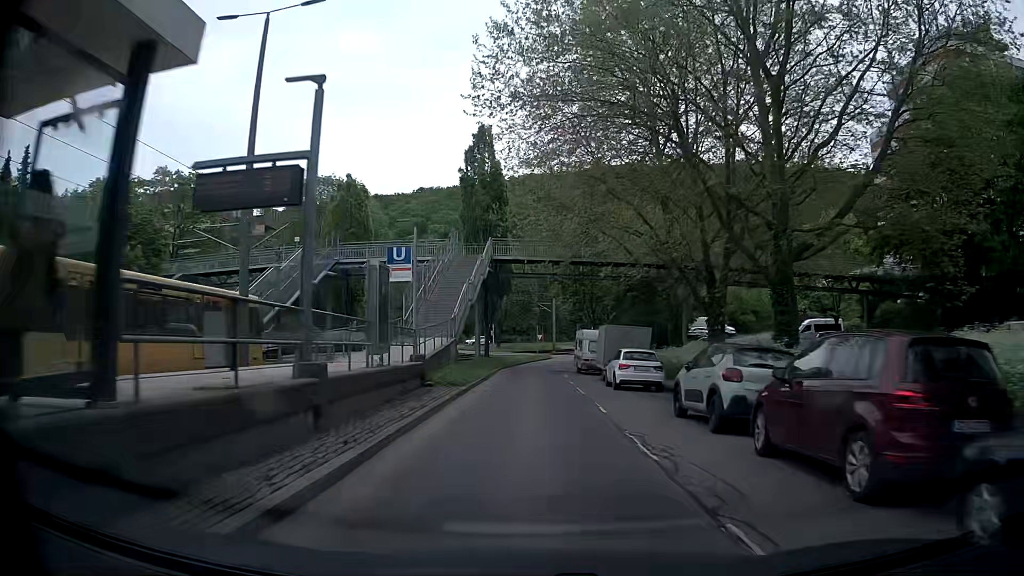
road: secondary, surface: asphalt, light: Day
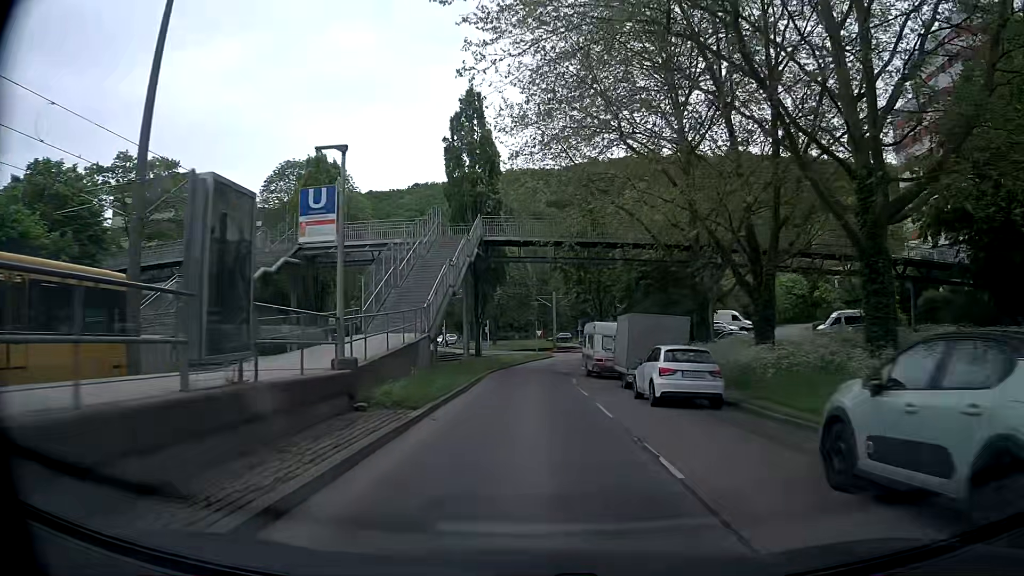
(0.0, +7.3) m; 0°
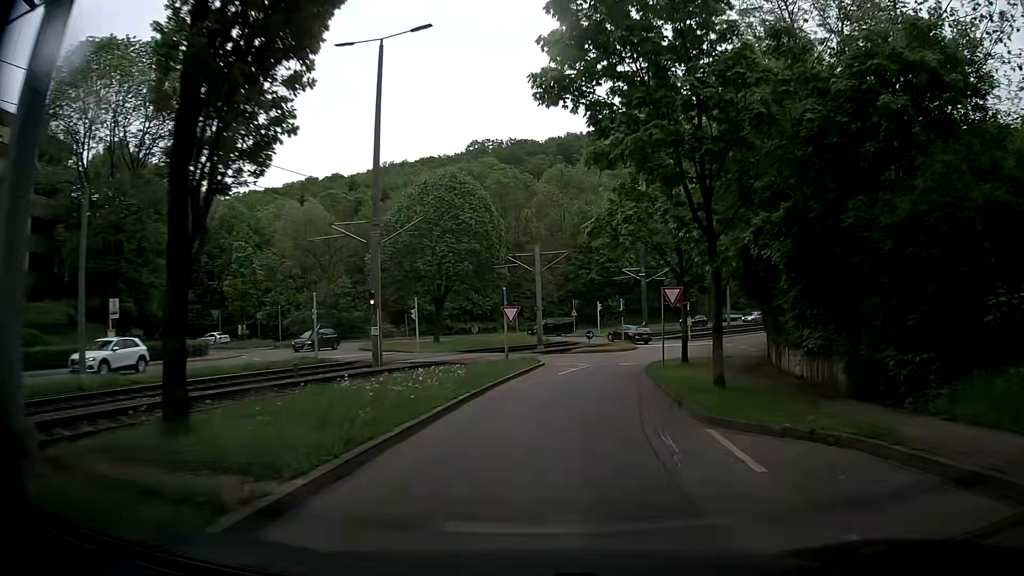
(+0.6, +35.4) m; +2°
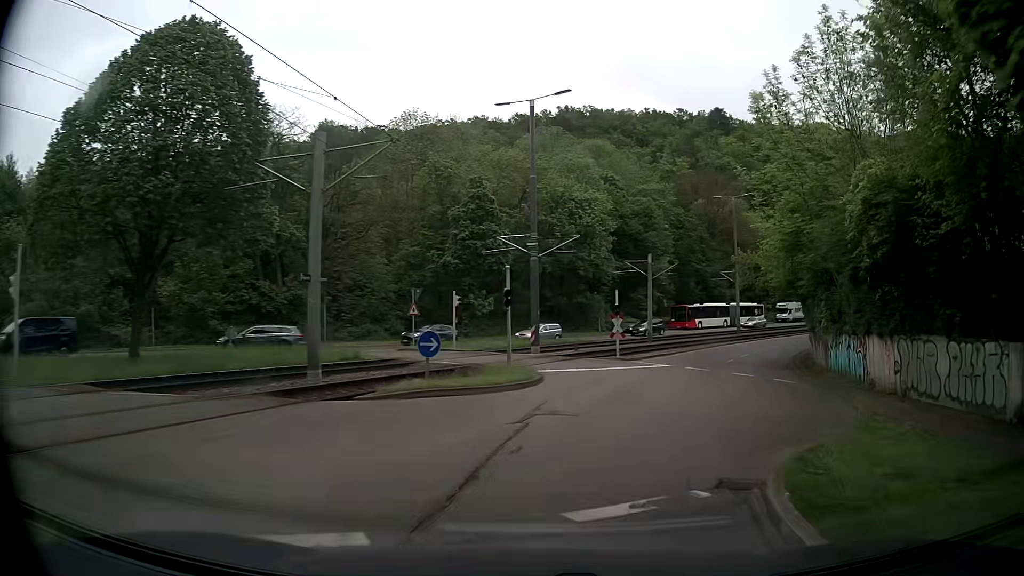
(+2.6, +26.3) m; +14°
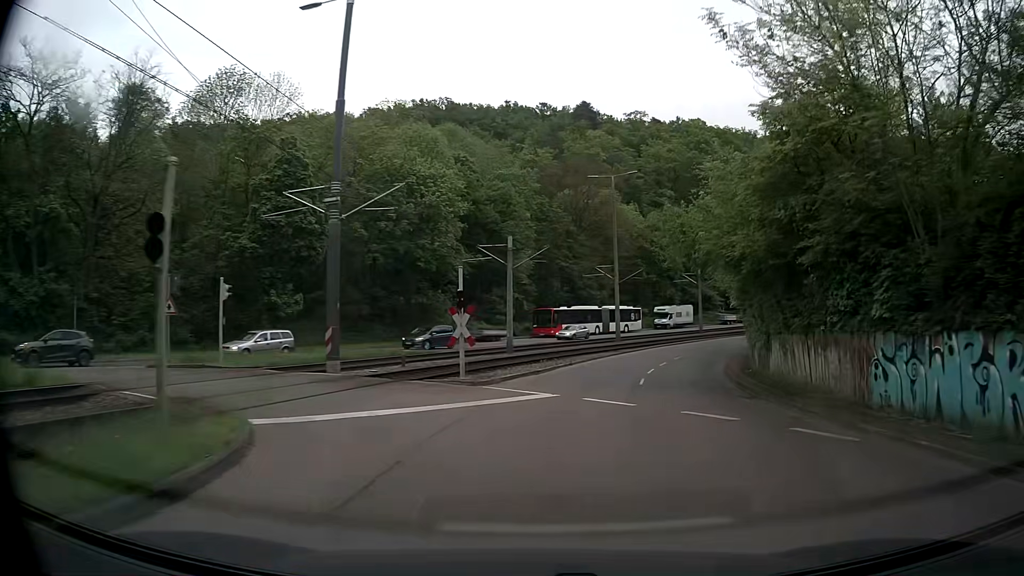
(+1.5, +13.5) m; +12°
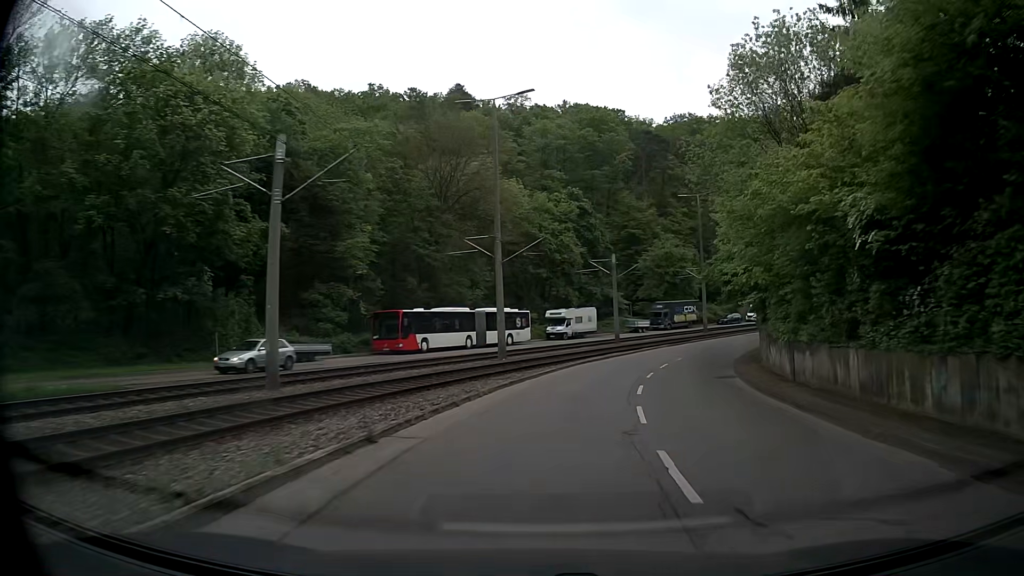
(+1.8, +22.4) m; +10°
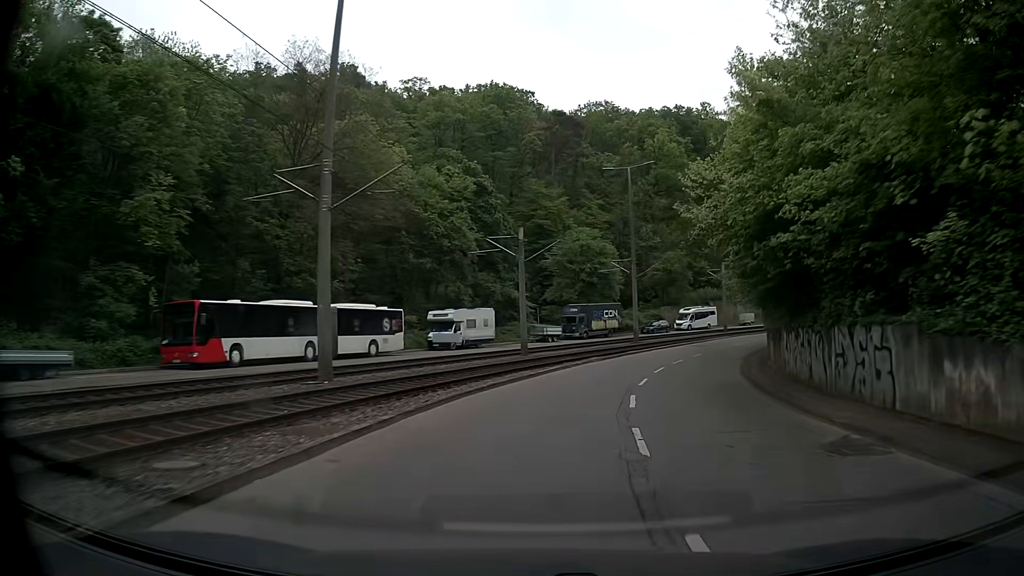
(+1.2, +16.1) m; +8°
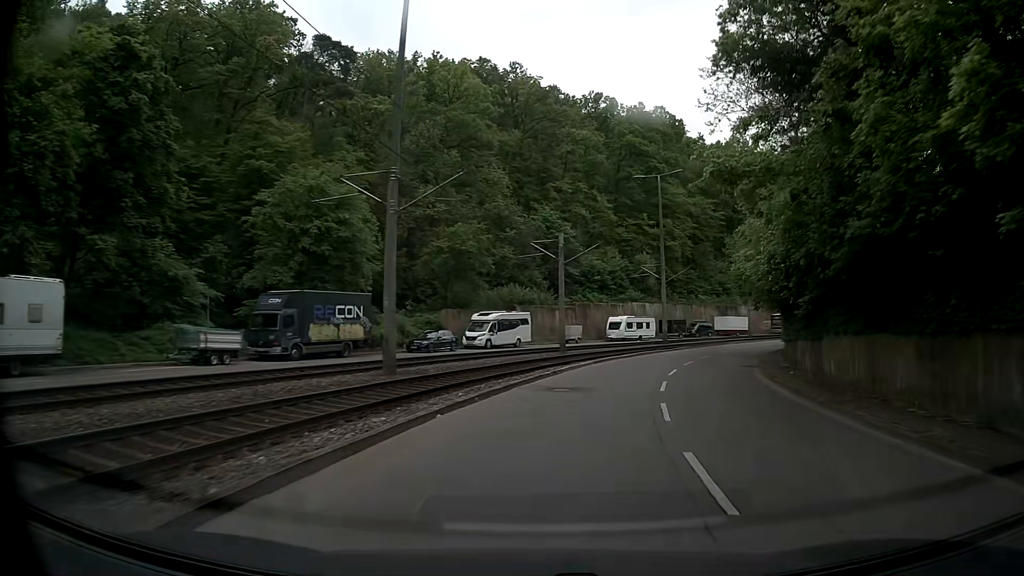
(+5.0, +32.5) m; +19°
(+1, +10) (+2, +20) (+5, +29) (+8, +39) (+13, +48) (+19, +56) (+25, +64) (+32, +71) (+40, +77) (+48, +83) m
